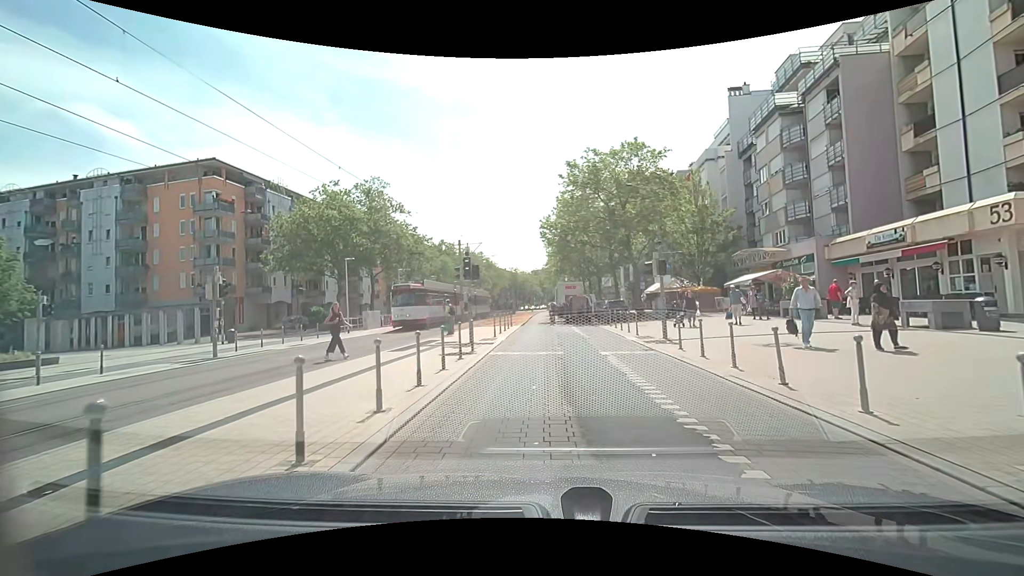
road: tertiary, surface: paving_stones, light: Day
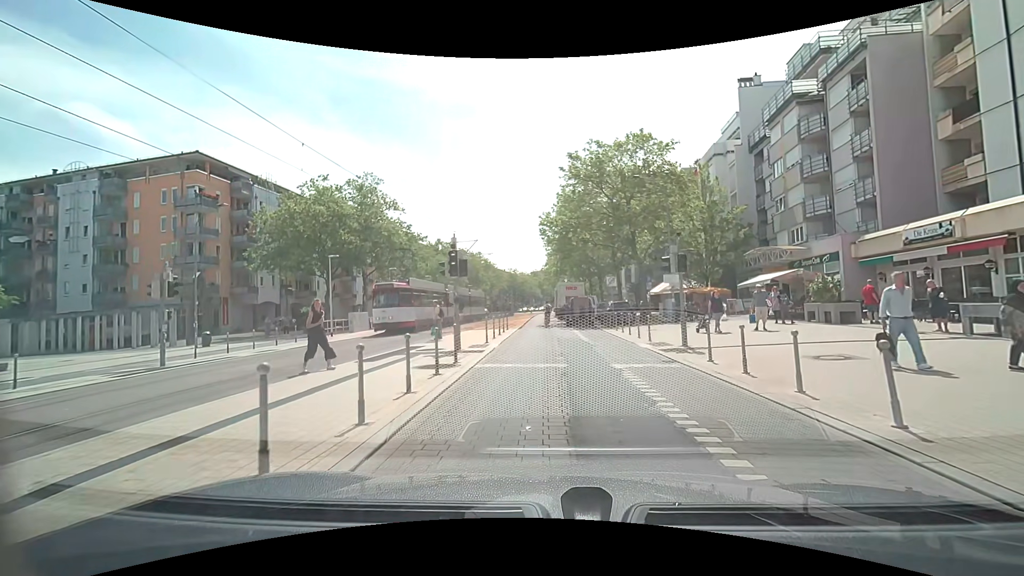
(0.0, +2.6) m; 0°
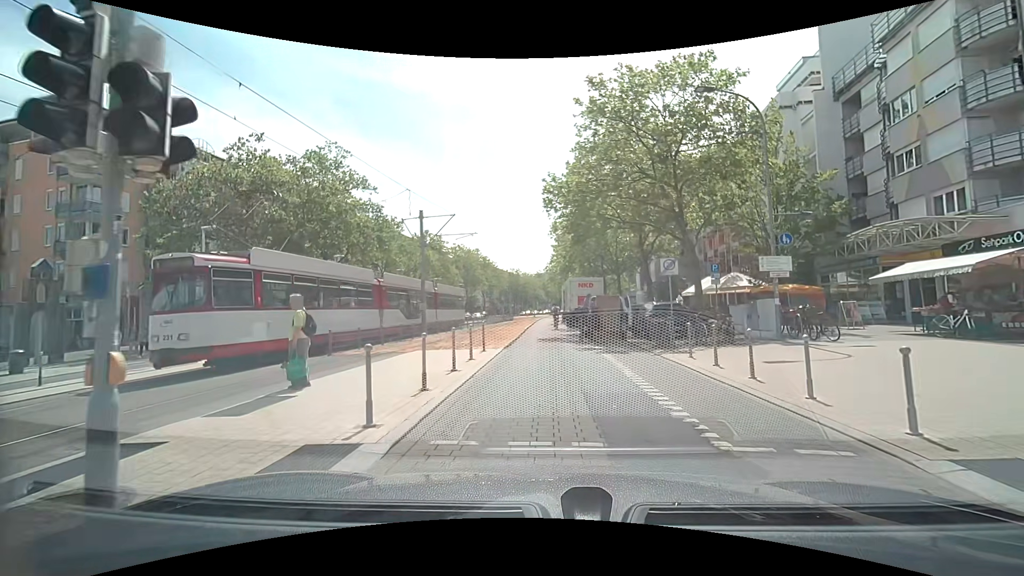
(0.0, +12.5) m; 0°
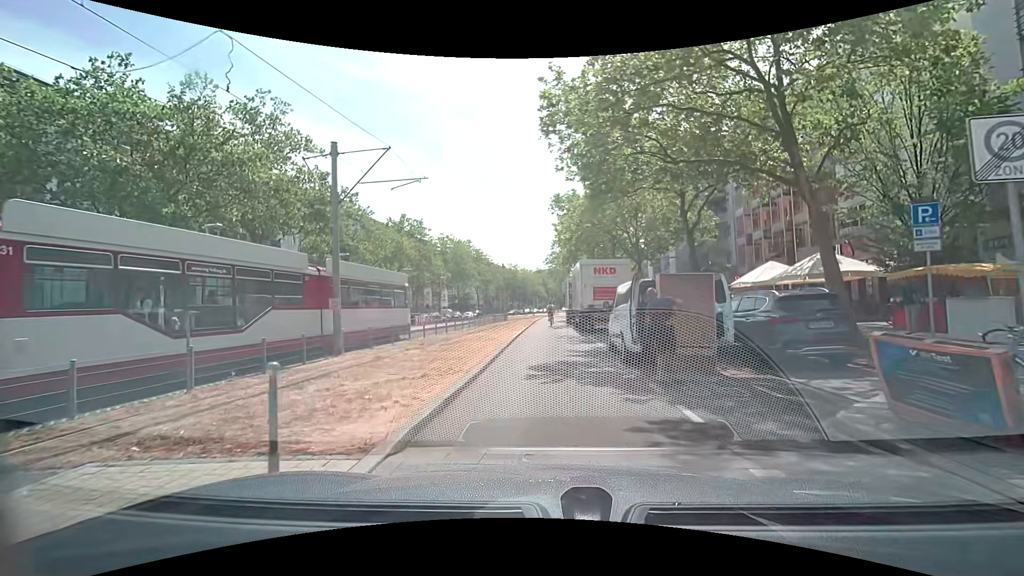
(-0.1, +12.1) m; 0°
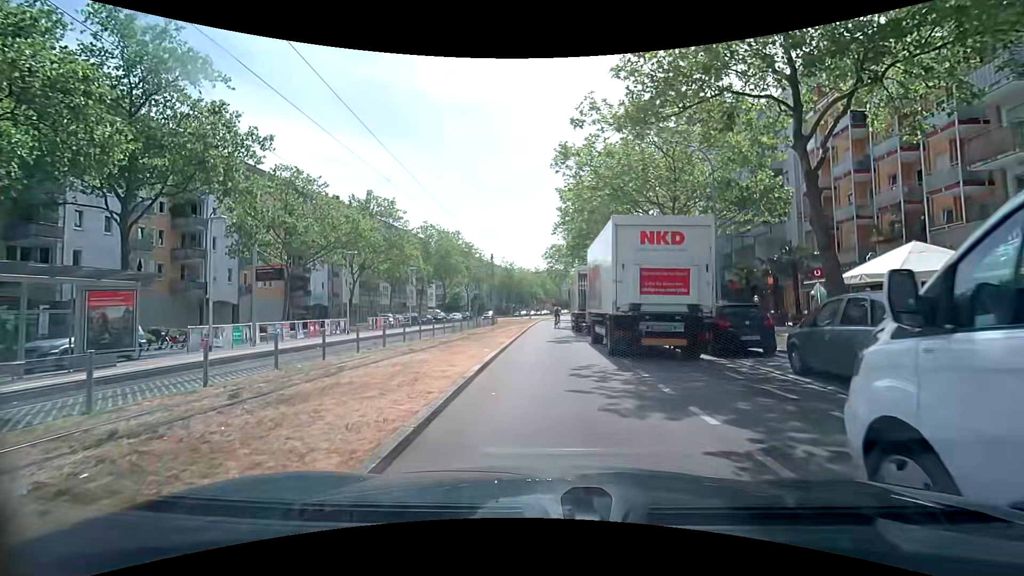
(0.0, +12.3) m; -1°
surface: asphalt
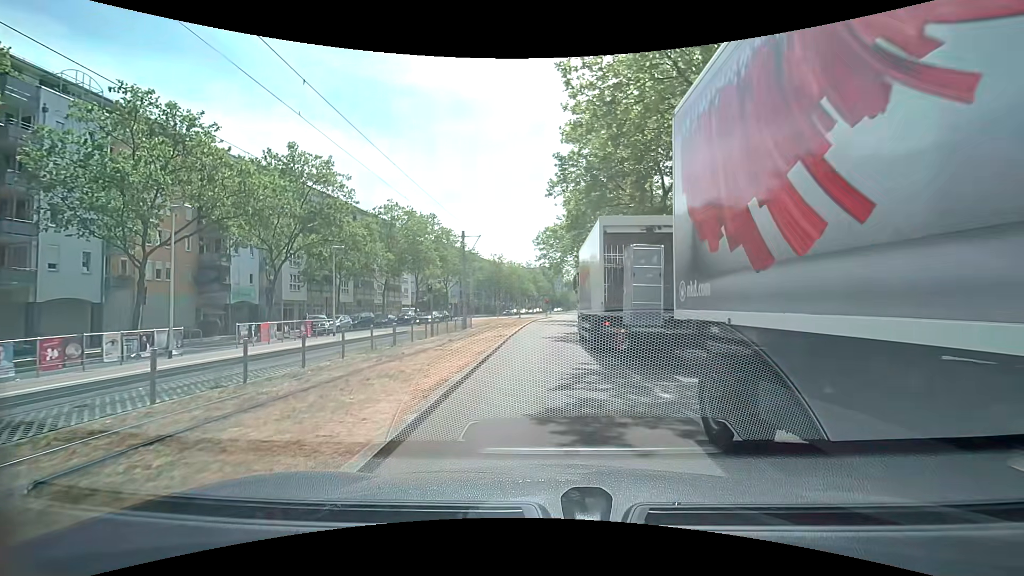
(+0.1, +14.4) m; +2°
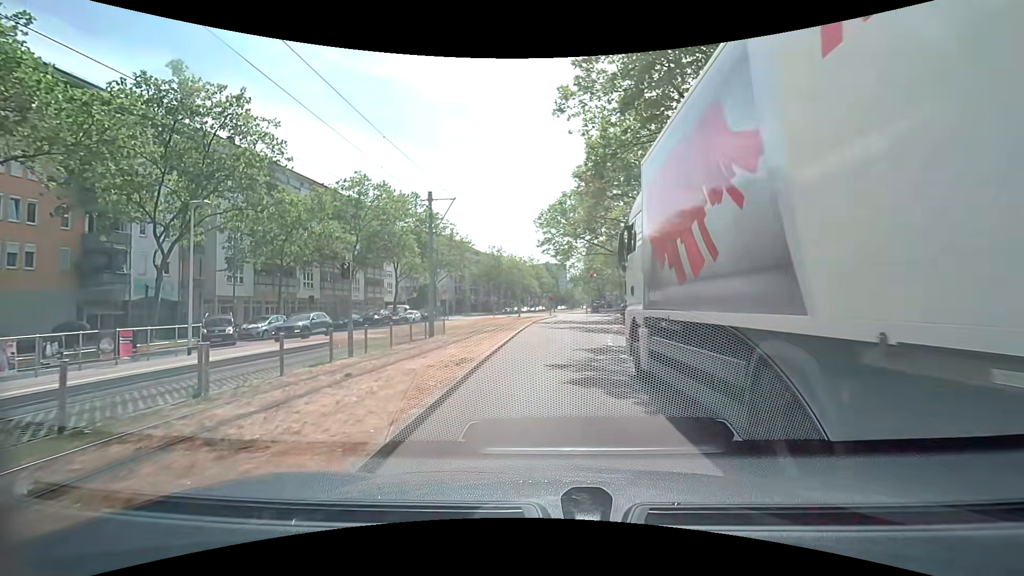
(-0.2, +12.2) m; -2°
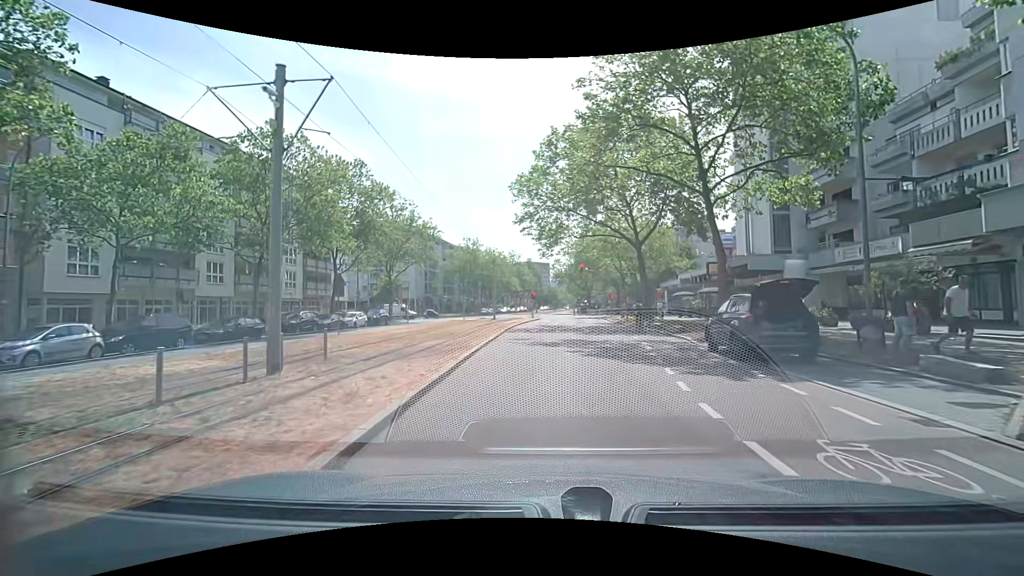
(+0.3, +13.5) m; +1°
